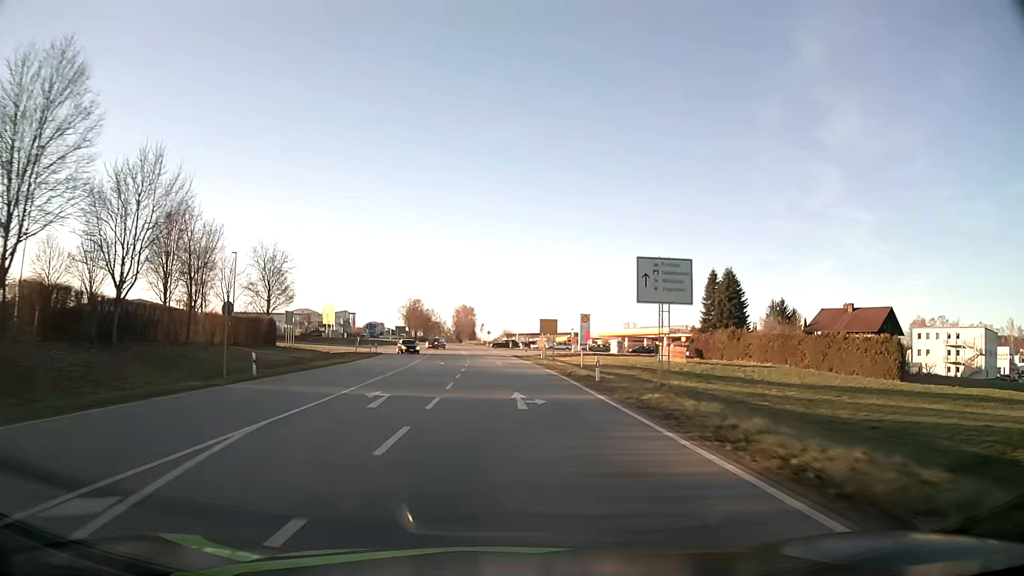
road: secondary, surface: asphalt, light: Day
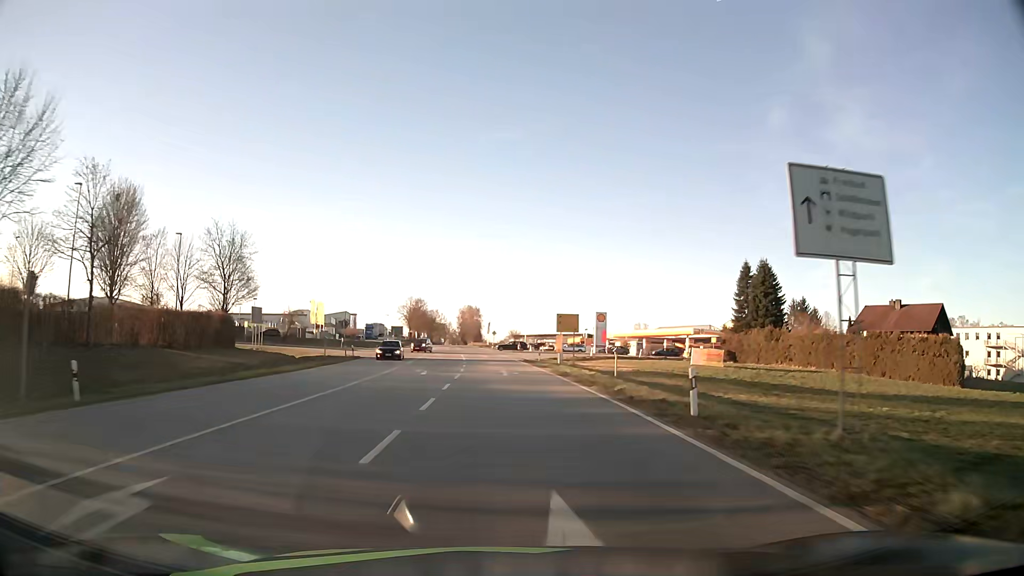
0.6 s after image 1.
(-0.1, +12.8) m; -1°
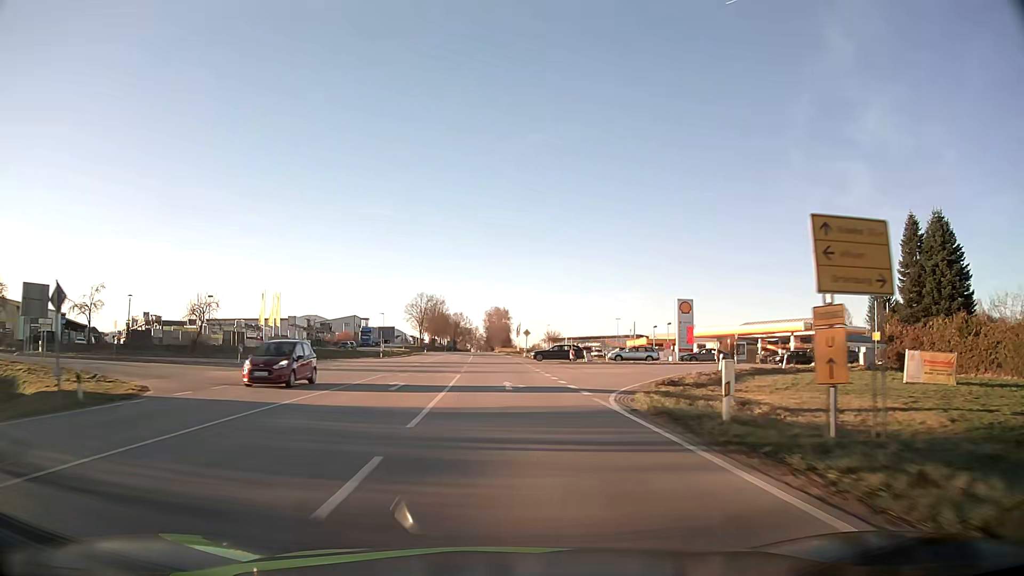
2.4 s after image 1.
(-0.8, +38.2) m; -2°
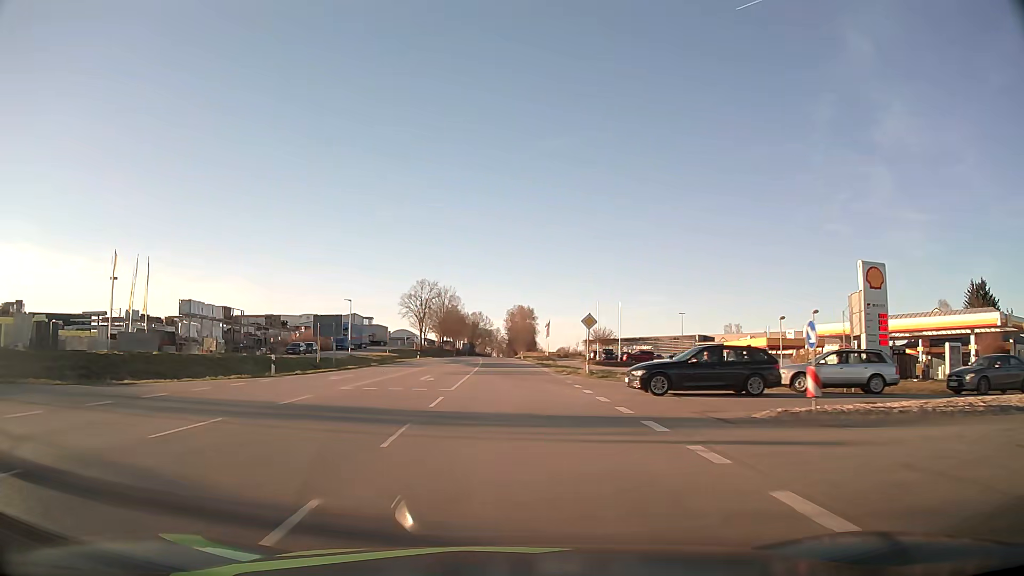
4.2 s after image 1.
(-0.8, +38.0) m; -2°
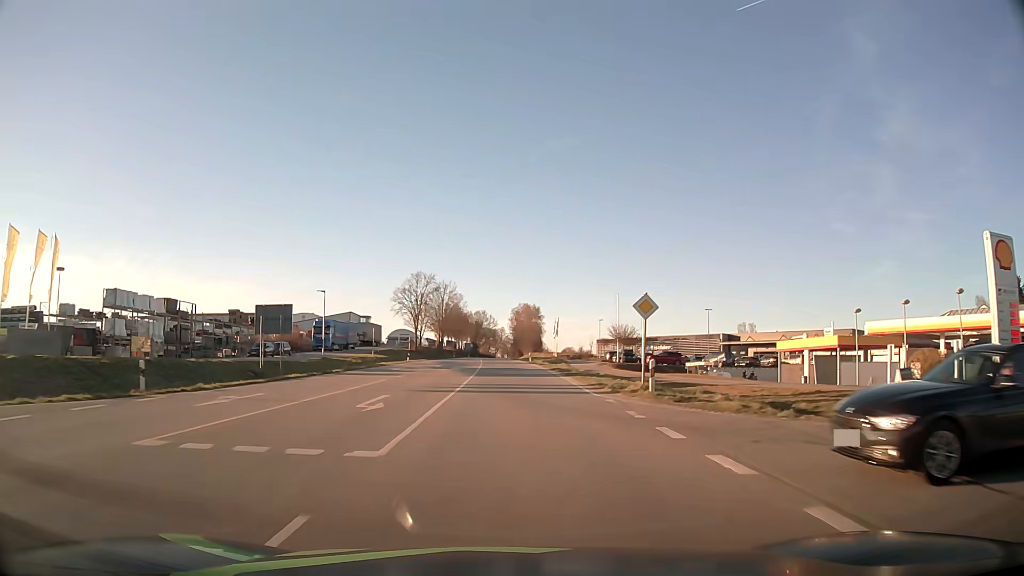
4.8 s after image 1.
(0.0, +12.7) m; 0°
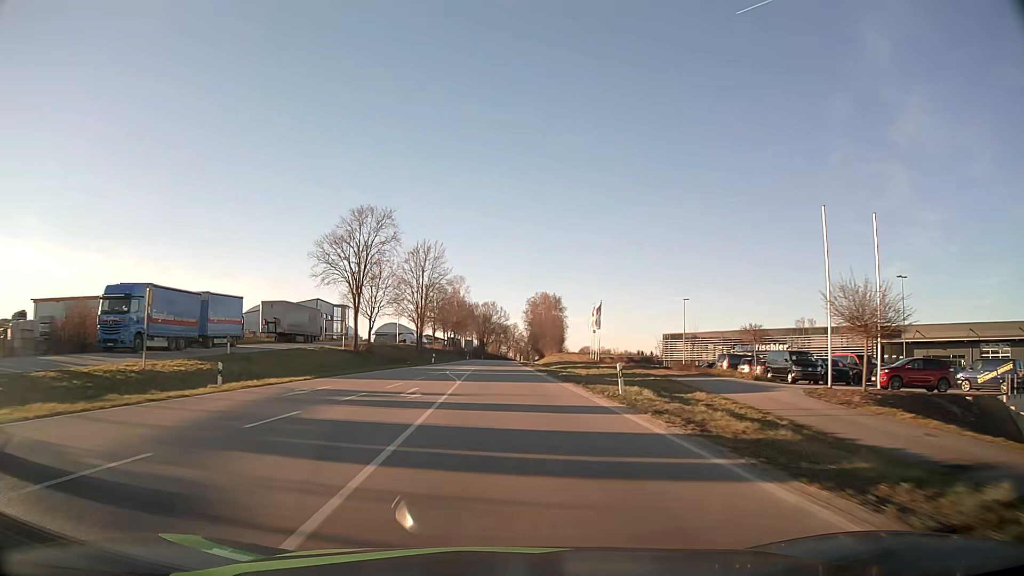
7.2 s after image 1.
(-0.5, +50.8) m; -1°
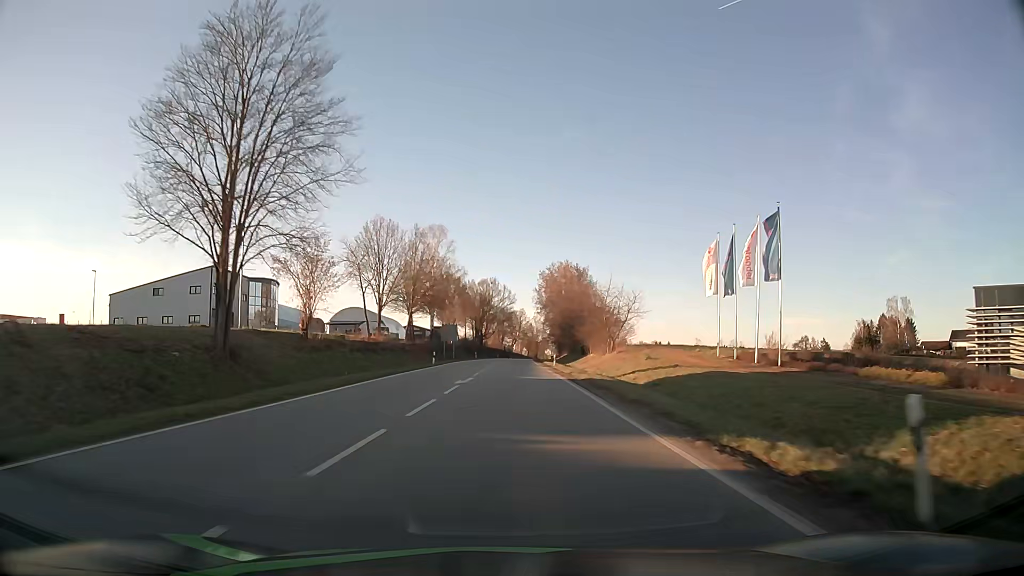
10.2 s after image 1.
(-0.7, +64.0) m; 0°
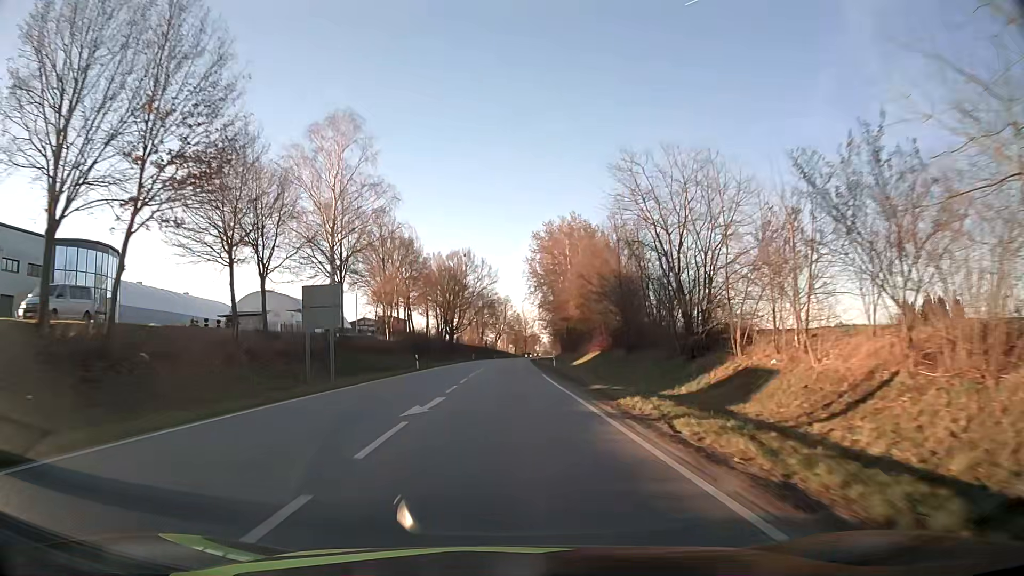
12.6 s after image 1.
(+0.7, +52.0) m; +1°
(0, +10) (0, +20) (0, +30) (0, +40) (0, +50) (0, +60) (0, +70) (+1, +80) (+1, +90) (+1, +100) m
